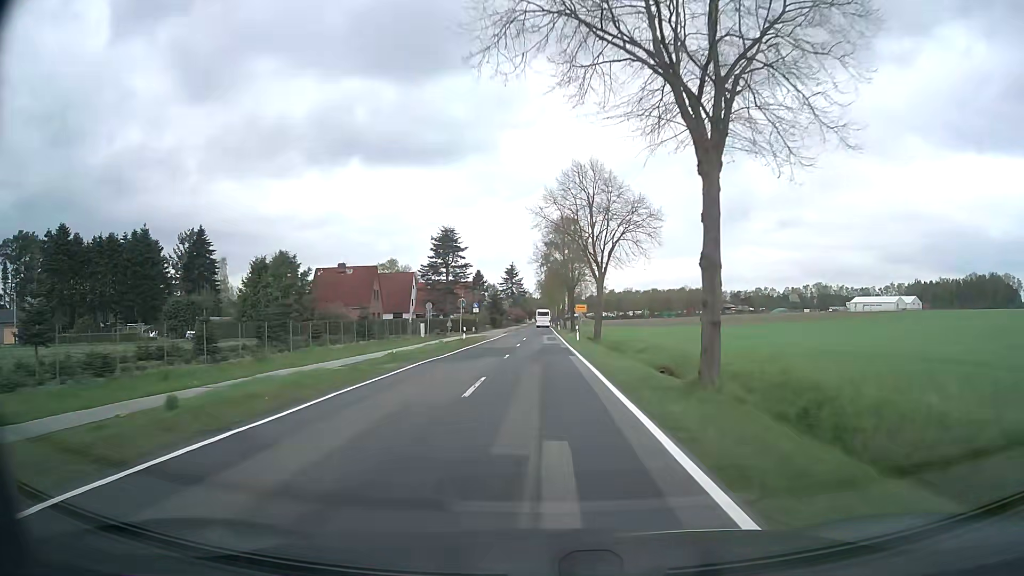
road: secondary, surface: asphalt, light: Day
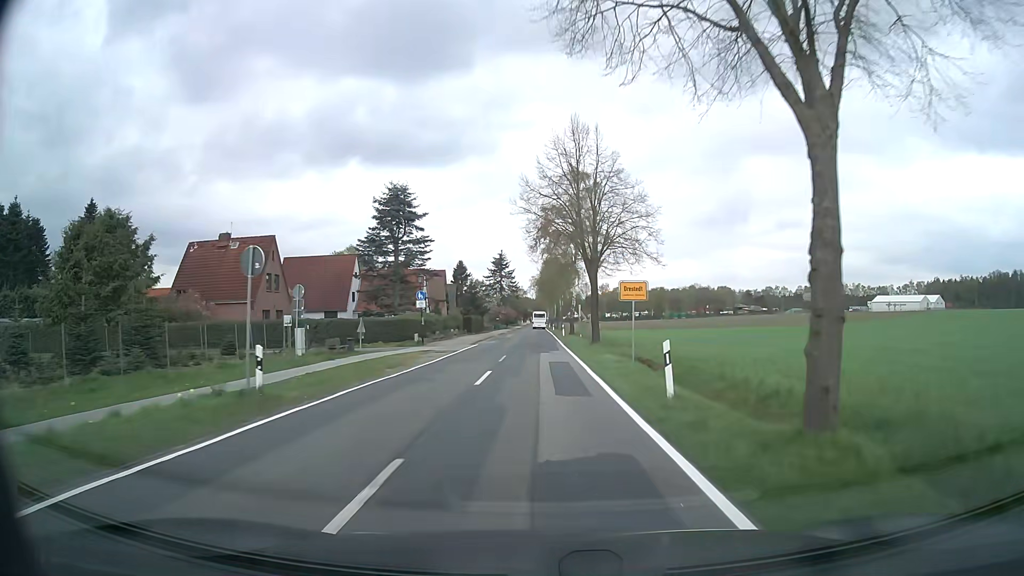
(+0.1, +33.2) m; 0°
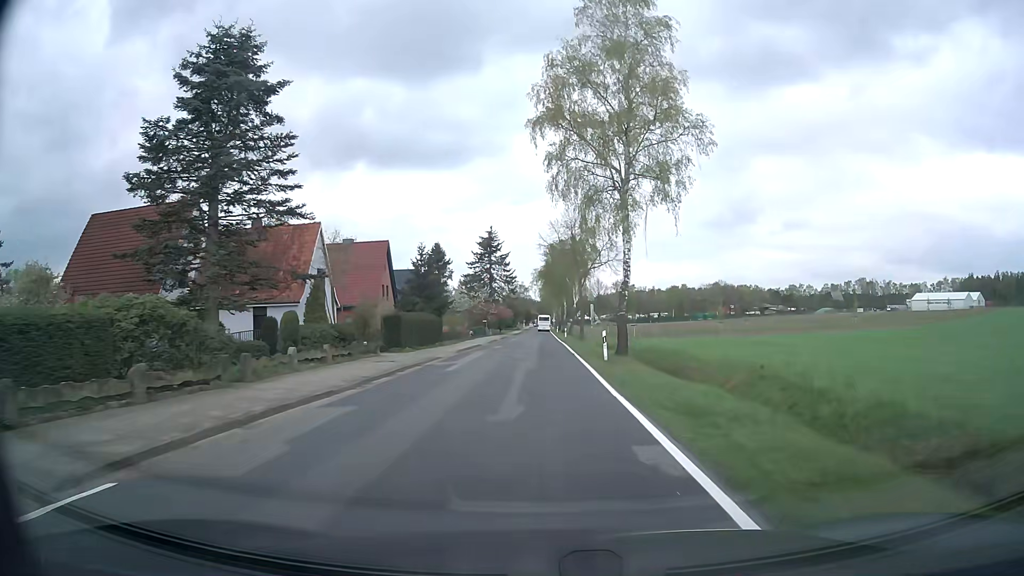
(0.0, +39.8) m; -1°
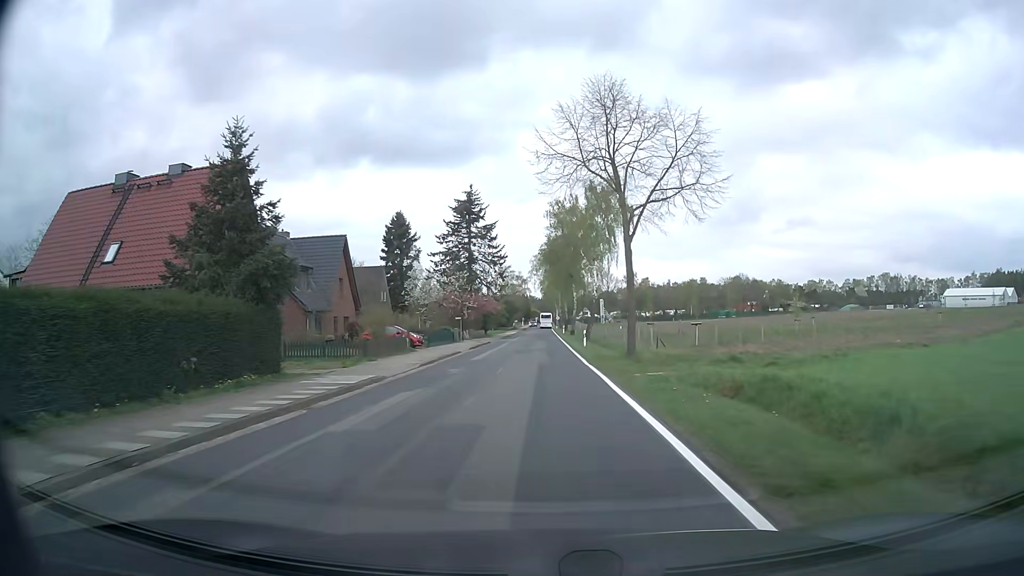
(+0.2, +31.3) m; +1°
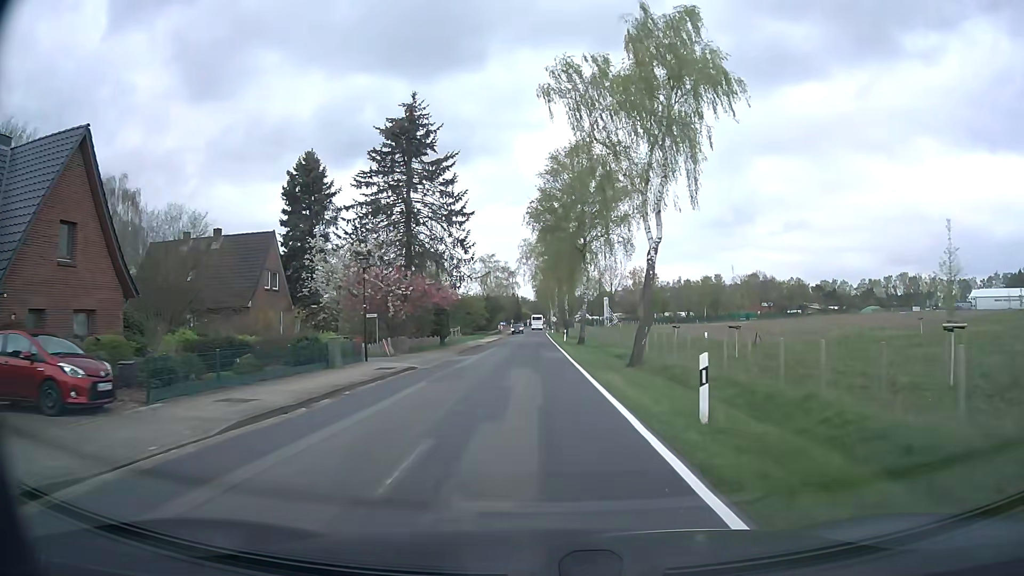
(0.0, +31.2) m; 0°
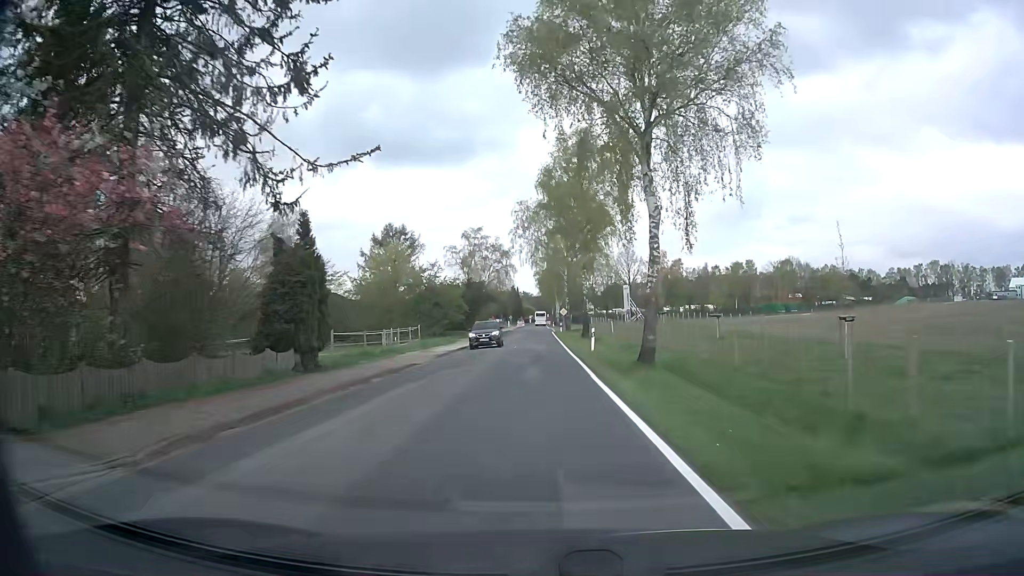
(-0.1, +31.2) m; -1°
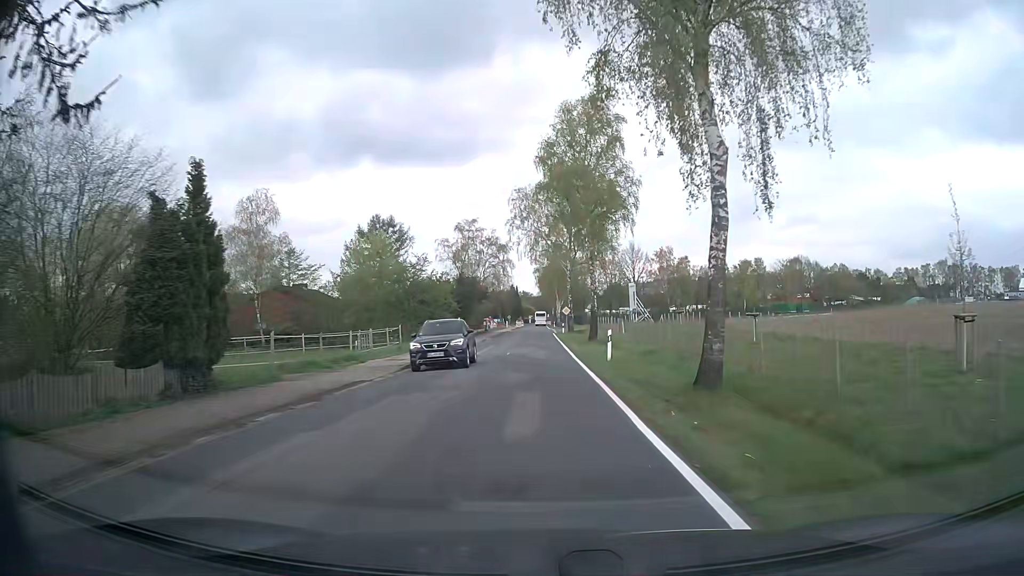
(0.0, +7.8) m; 0°
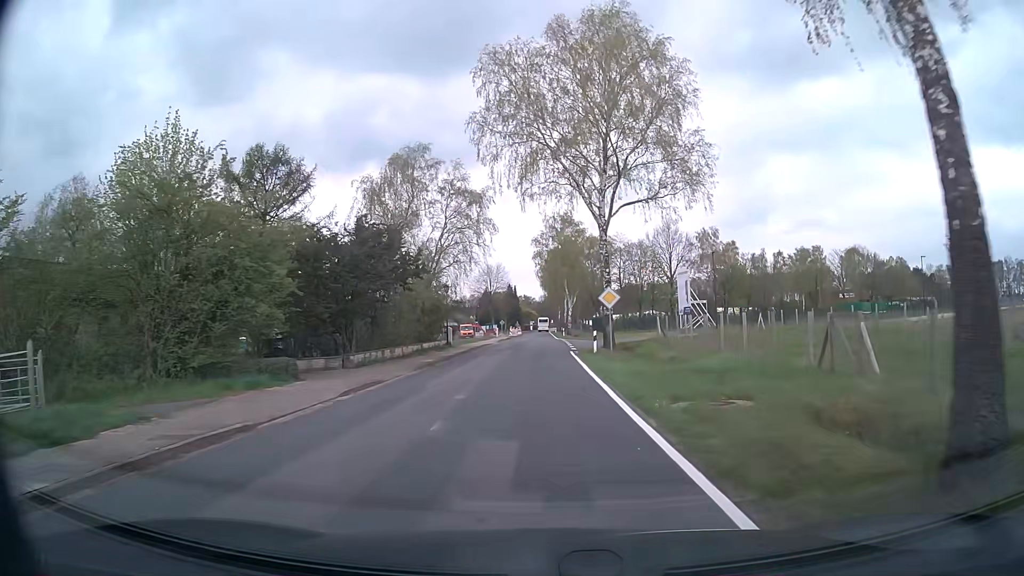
(-0.2, +38.9) m; -1°
(0, +10) (0, +20) (0, +30) (0, +40) (0, +50) (+1, +60) (+1, +70) (+1, +80) (+1, +90) (+1, +100) m
